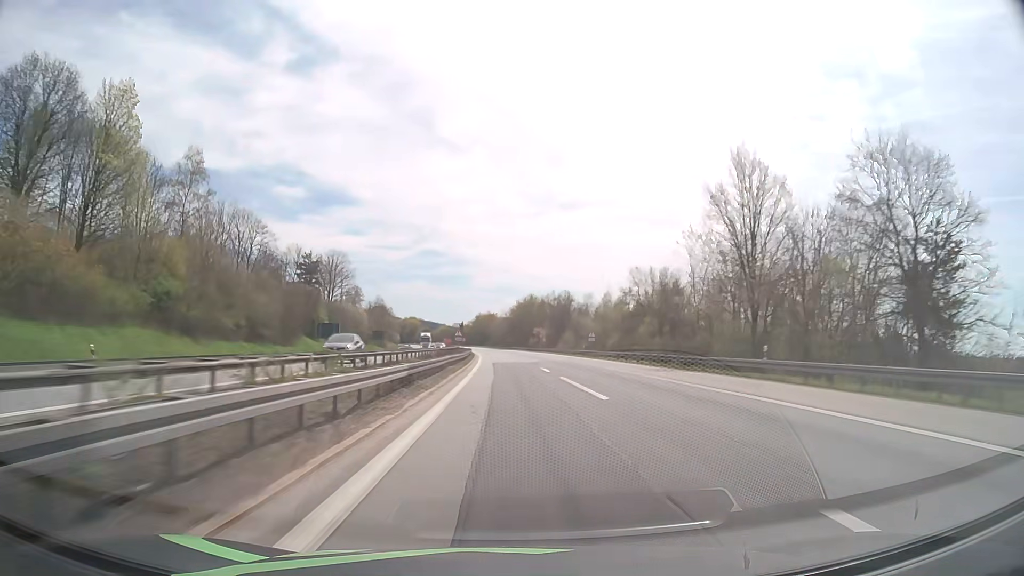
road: motorway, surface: asphalt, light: Day
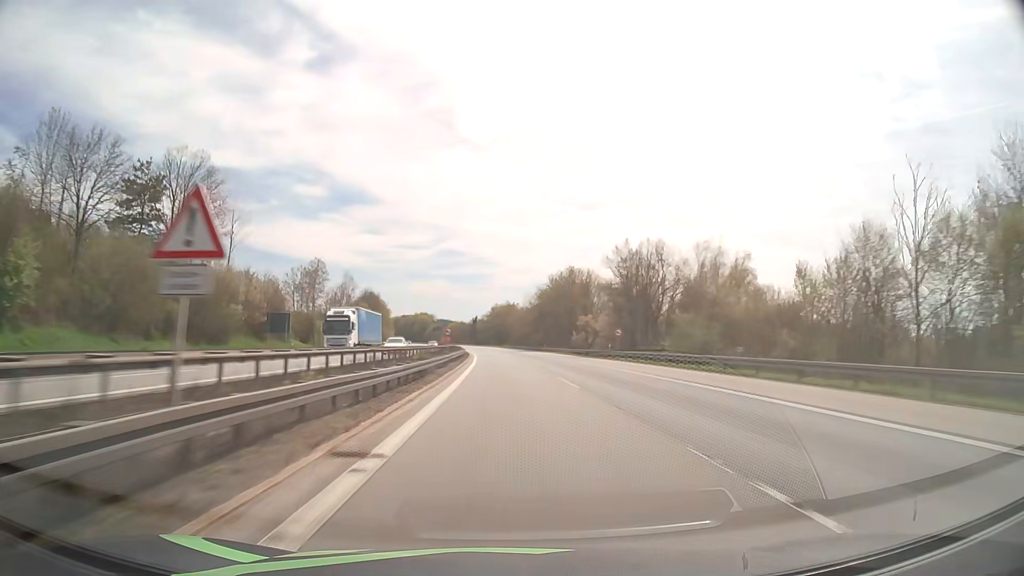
(-1.1, +67.6) m; -2°
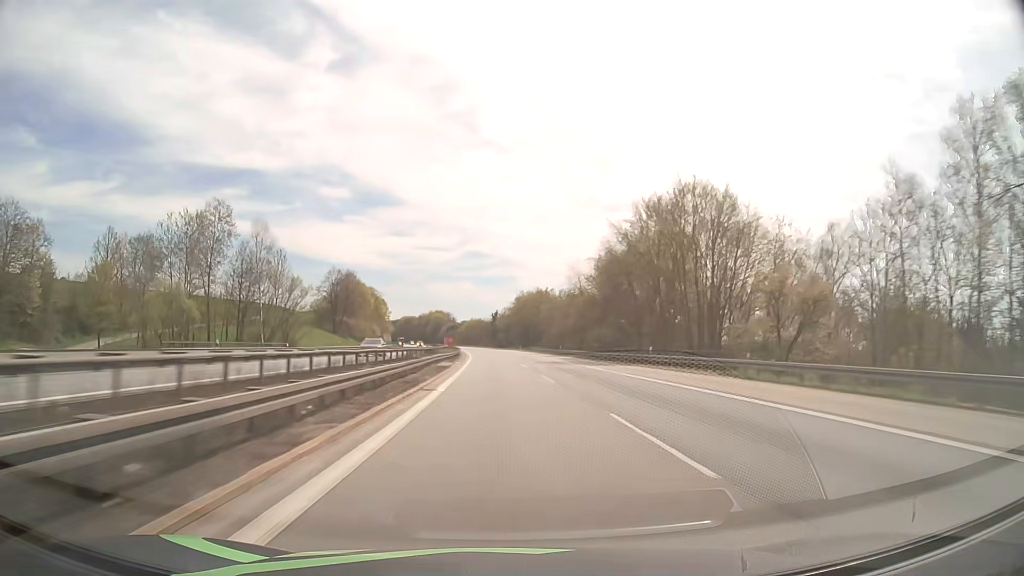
(-1.4, +67.7) m; -2°
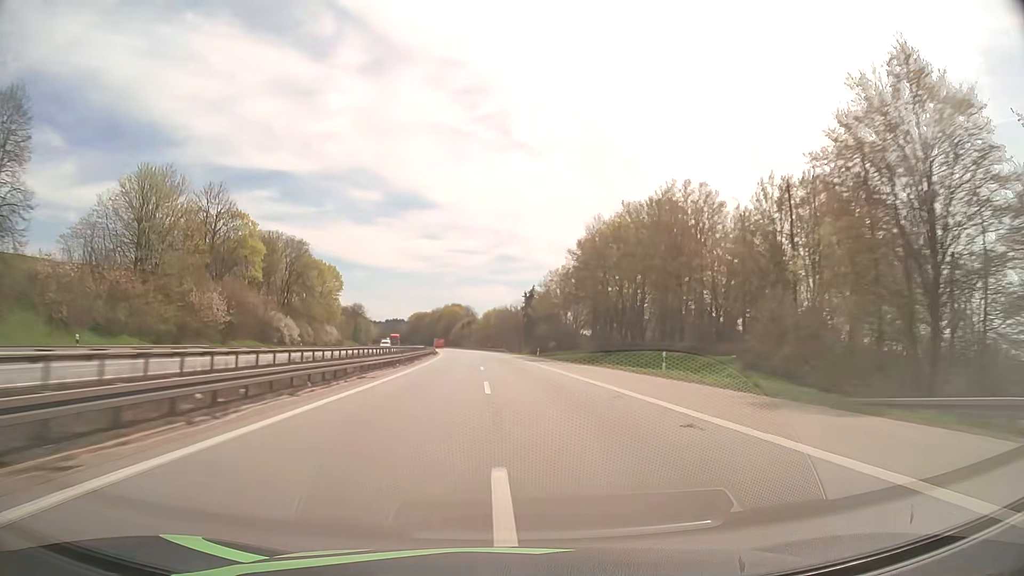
(-2.3, +113.2) m; -3°
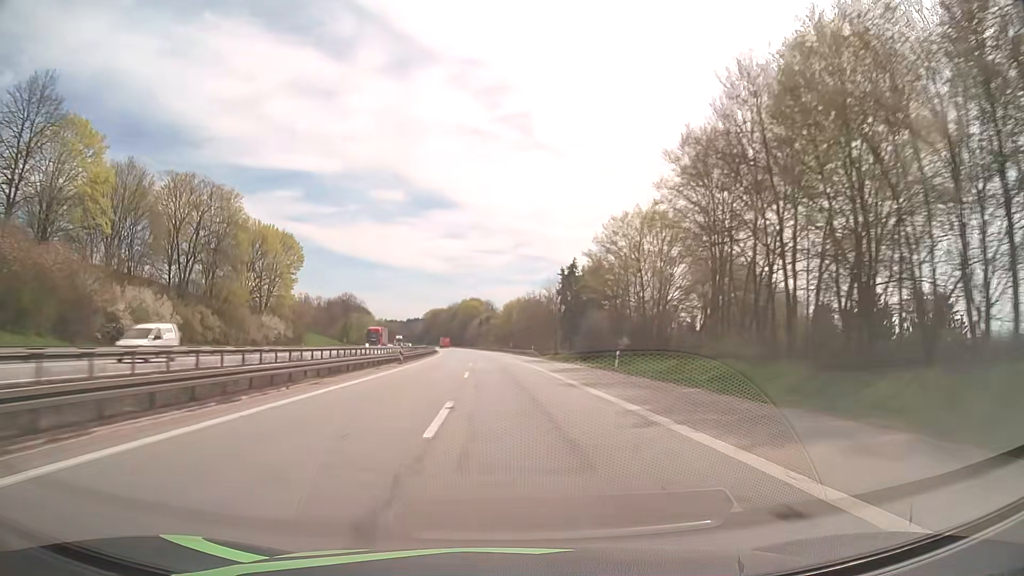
(-0.6, +45.3) m; -2°
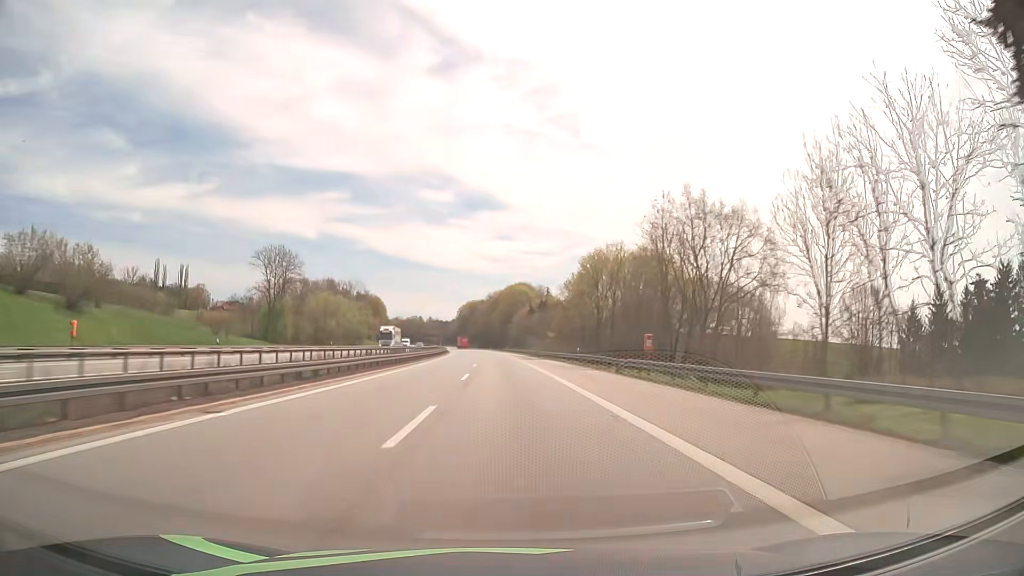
(-3.8, +90.6) m; -4°
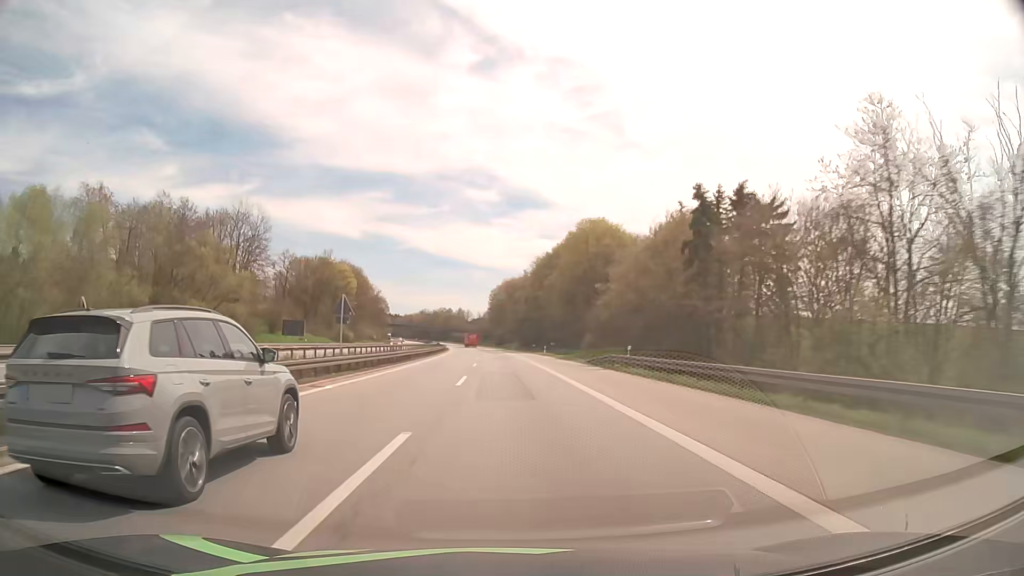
(-4.1, +112.5) m; -4°
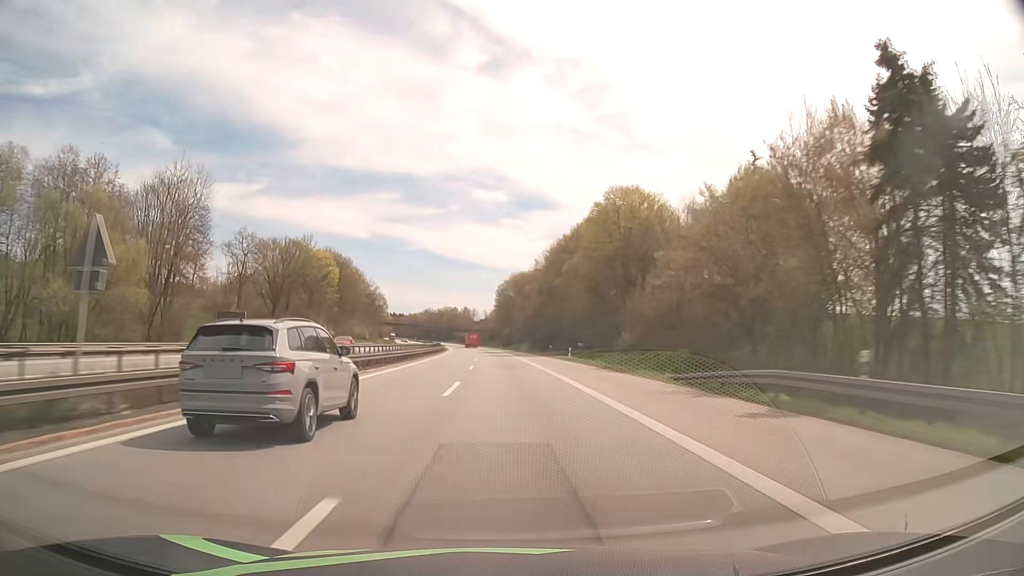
(-0.1, +22.4) m; -1°
(0, +10) (0, +20) (0, +30) (0, +40) (-1, +50) (-1, +60) (-1, +70) (-2, +80) (-2, +90) (-3, +100) m
